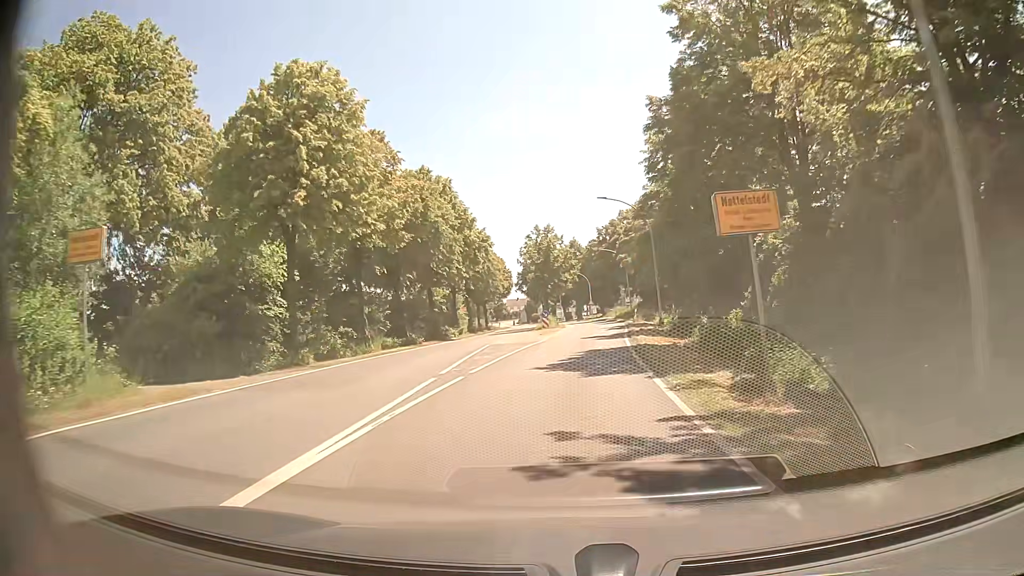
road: primary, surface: asphalt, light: Day
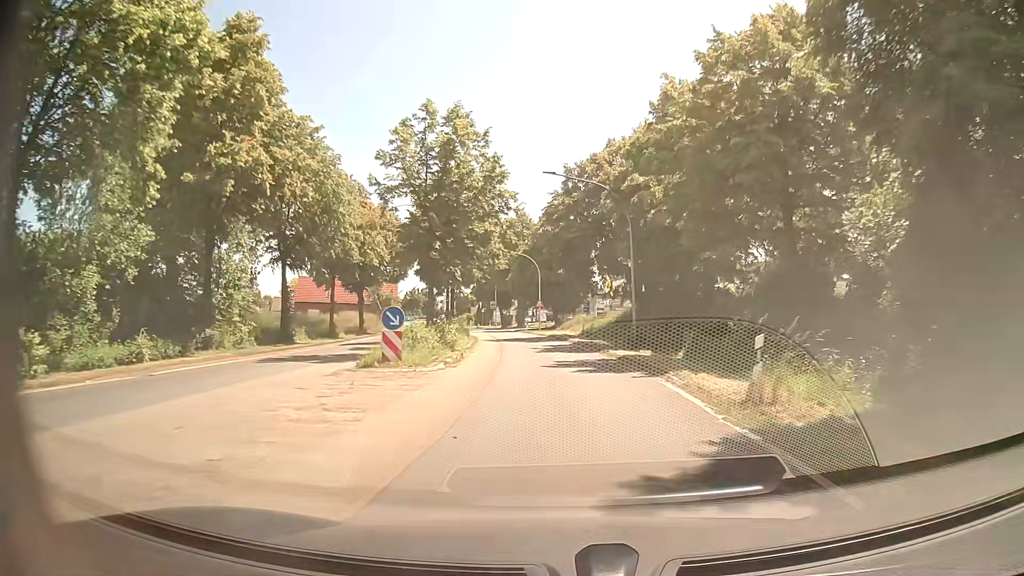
(+1.3, +38.1) m; +4°
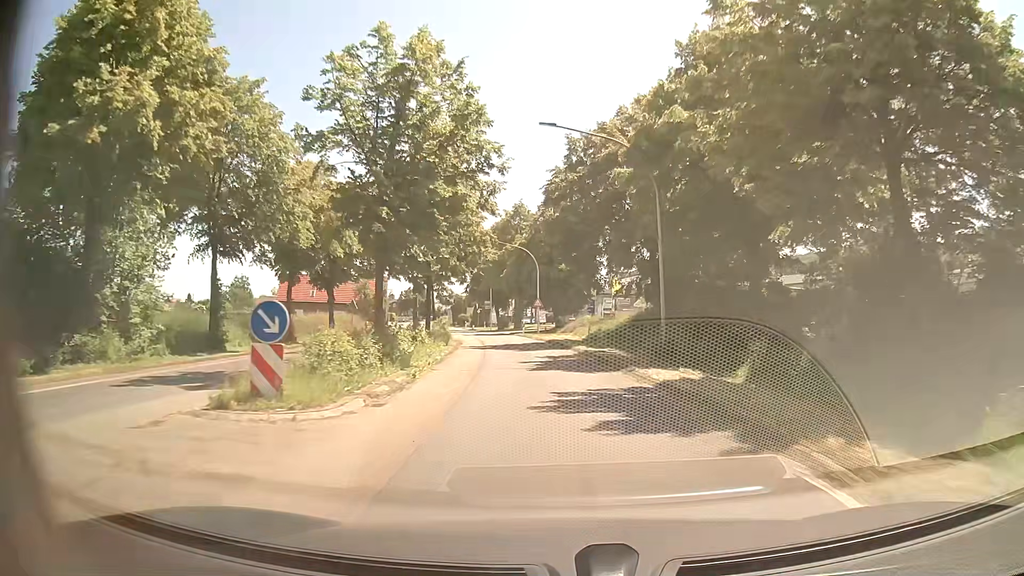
(0.0, +7.6) m; 0°
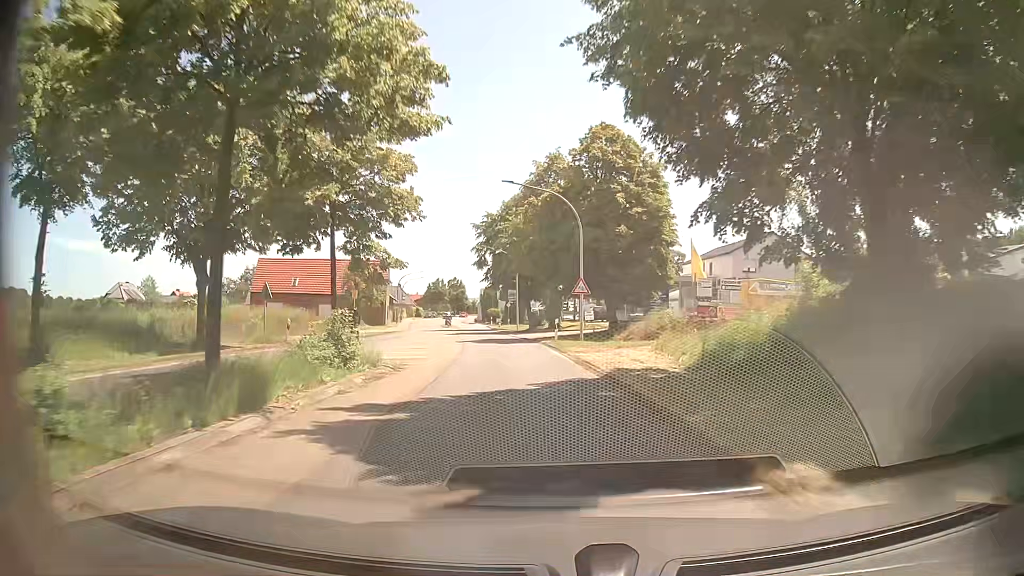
(-0.5, +22.9) m; -4°
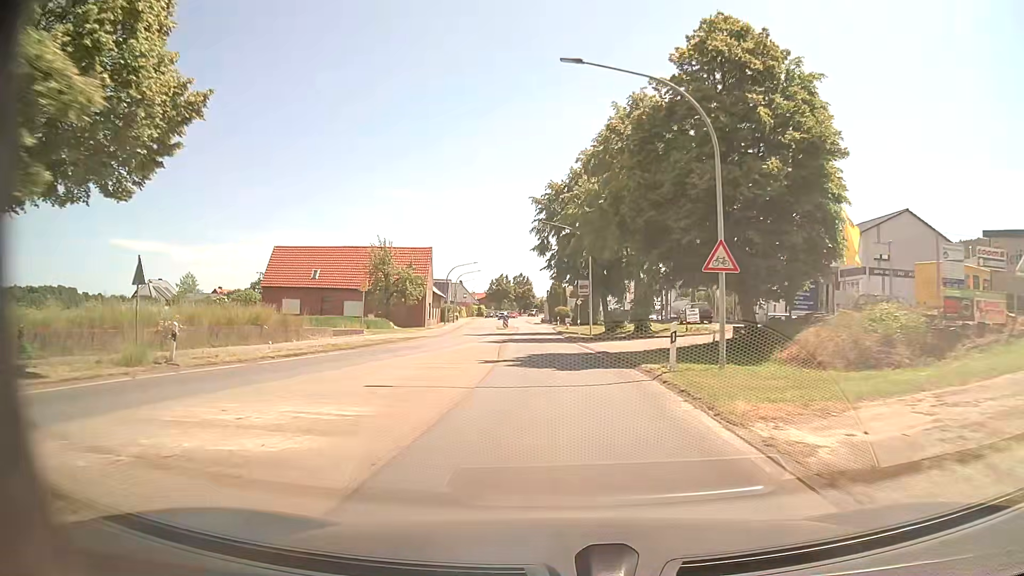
(-0.9, +15.3) m; -6°
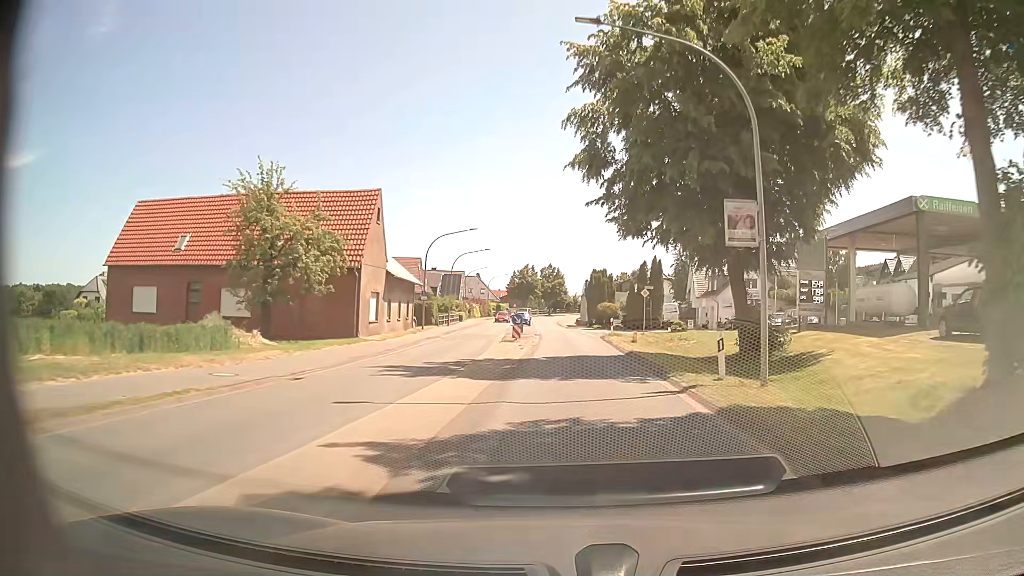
(-1.5, +30.8) m; -3°
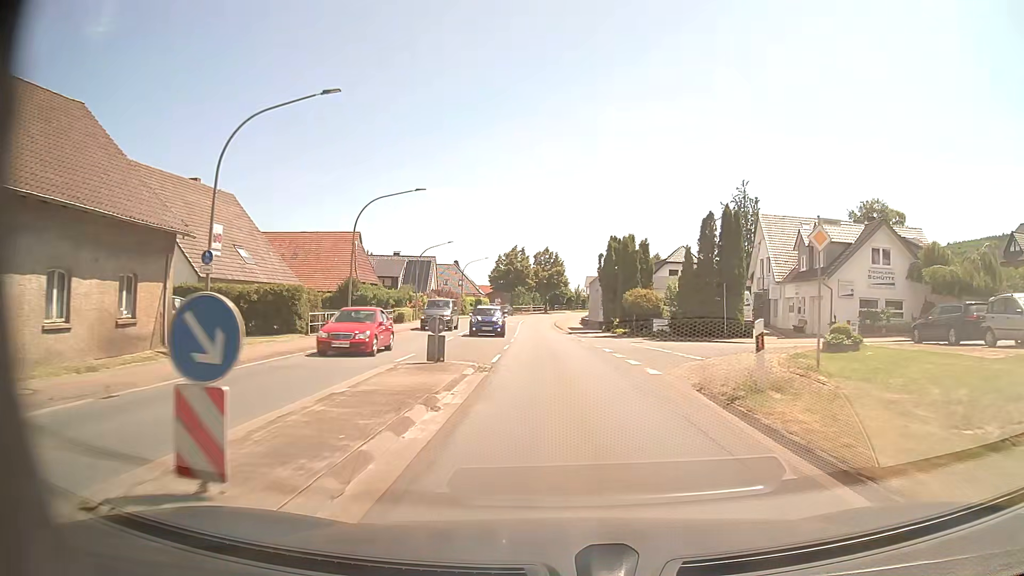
(+0.4, +30.8) m; 0°
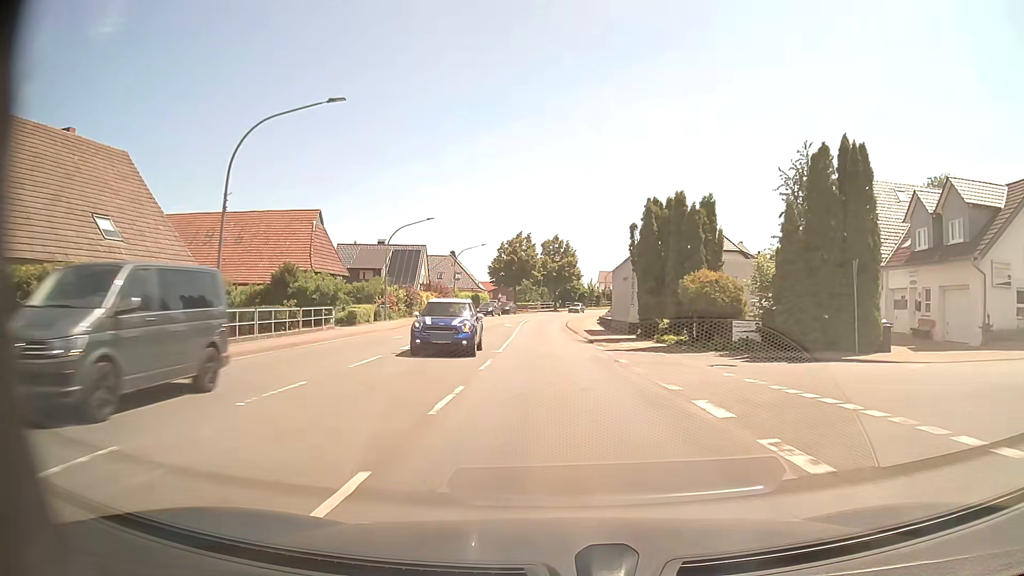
(-0.1, +15.3) m; 0°
(0, +10) (0, +20) (-1, +30) (-1, +40) (-1, +50) (-1, +60) (0, +70) (+1, +80) (+3, +90) (+5, +99) m
